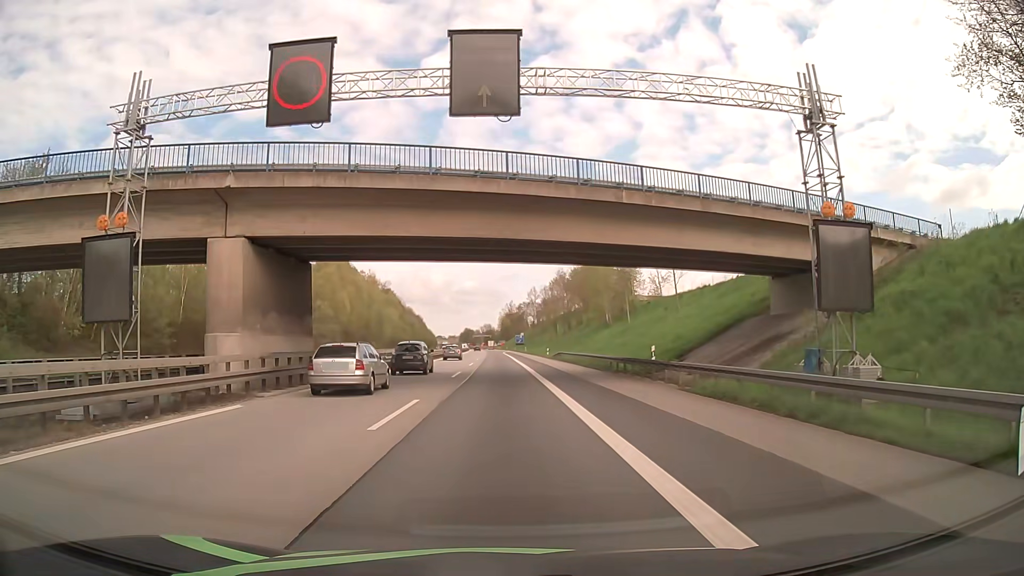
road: motorway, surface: asphalt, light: Day
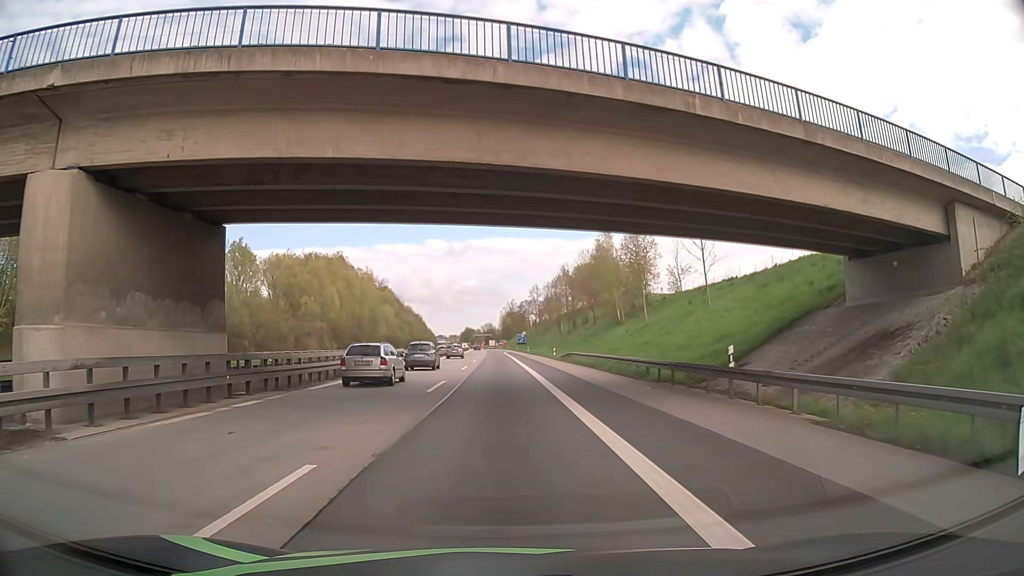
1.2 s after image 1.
(0.0, +9.3) m; 0°
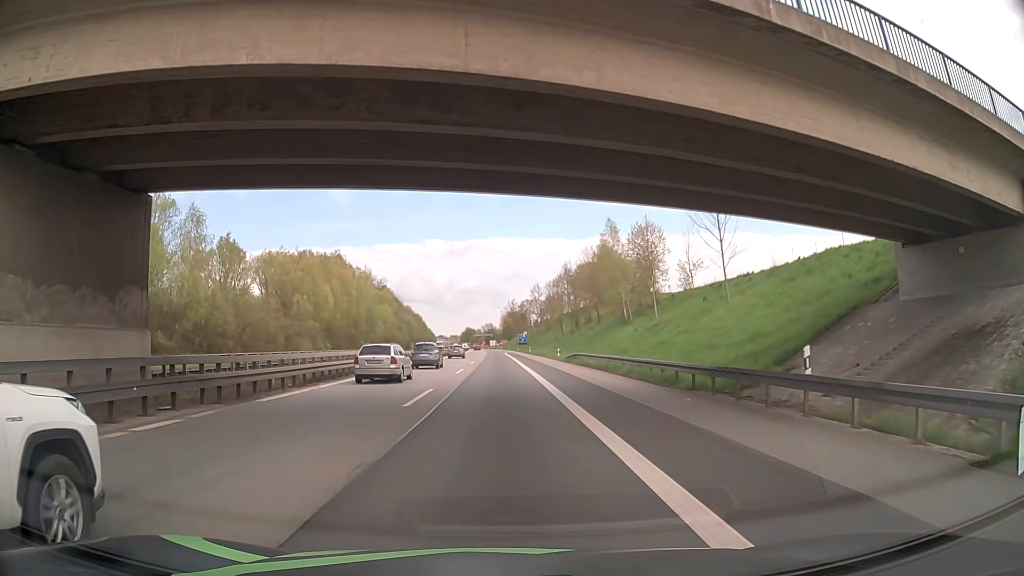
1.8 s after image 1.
(0.0, +4.6) m; 0°
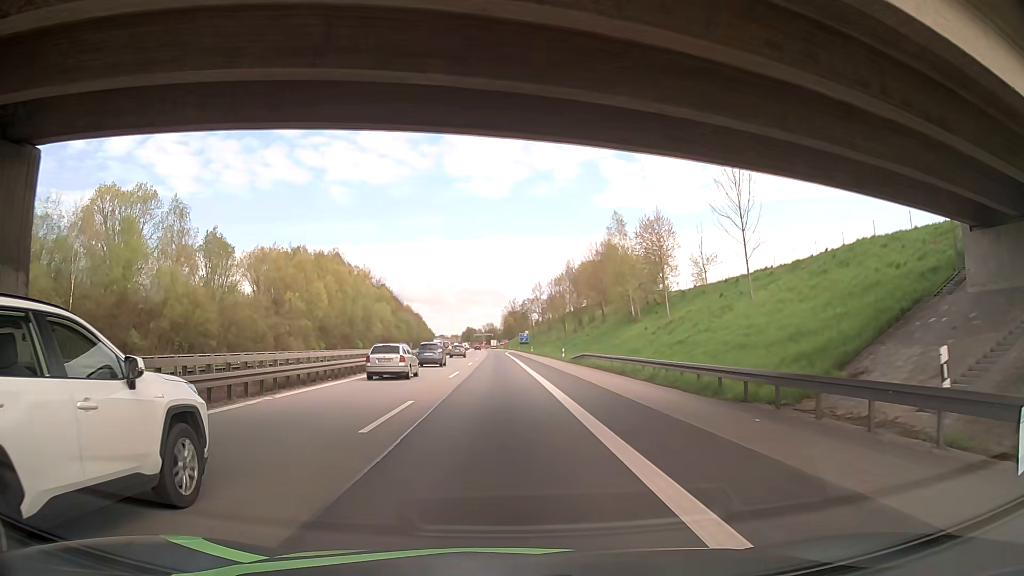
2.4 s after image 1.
(0.0, +4.6) m; 0°
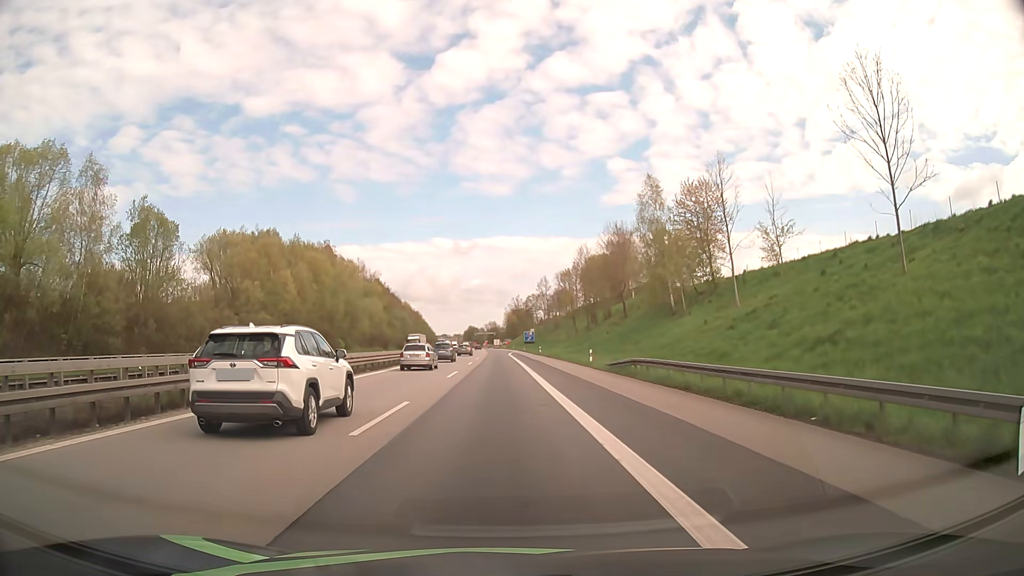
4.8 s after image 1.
(+0.1, +18.5) m; 0°
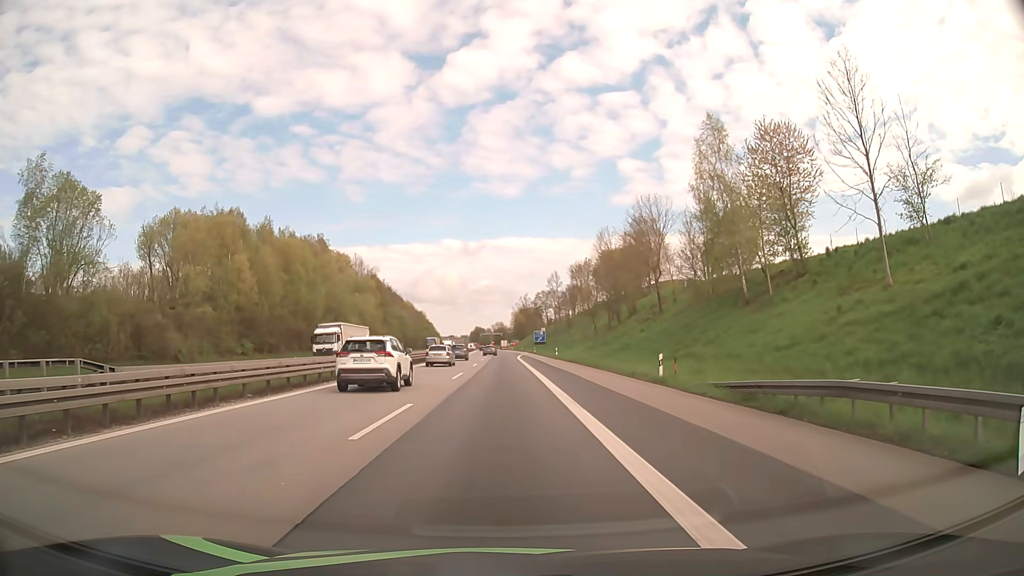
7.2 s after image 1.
(-0.2, +18.5) m; -1°
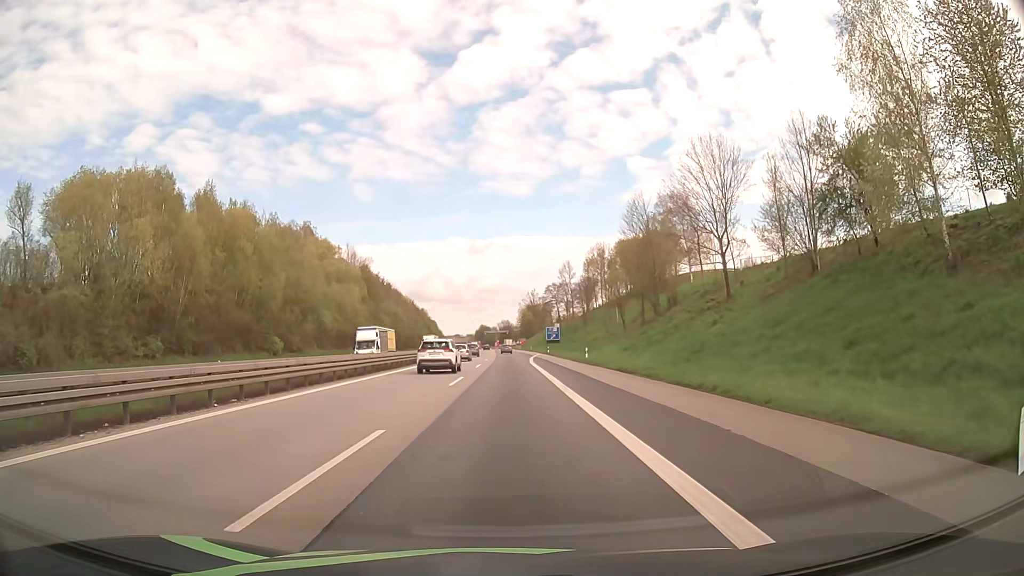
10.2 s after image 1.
(-0.1, +23.2) m; -1°
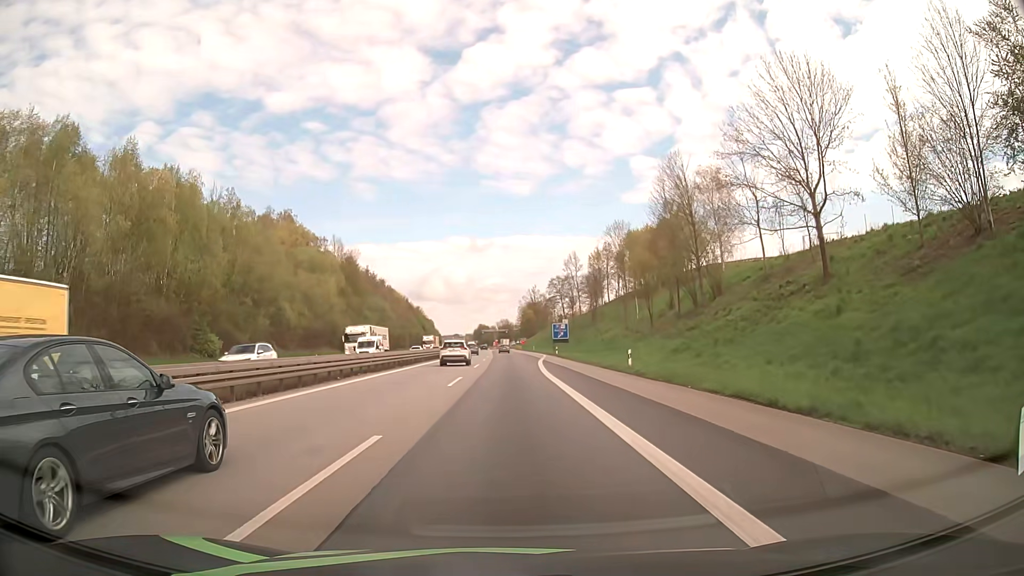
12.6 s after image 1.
(0.0, +18.9) m; 0°
(0, +10) (0, +20) (0, +30) (0, +40) (0, +50) (0, +60) (0, +70) (-1, +80) (-1, +90) (-1, +100) m
